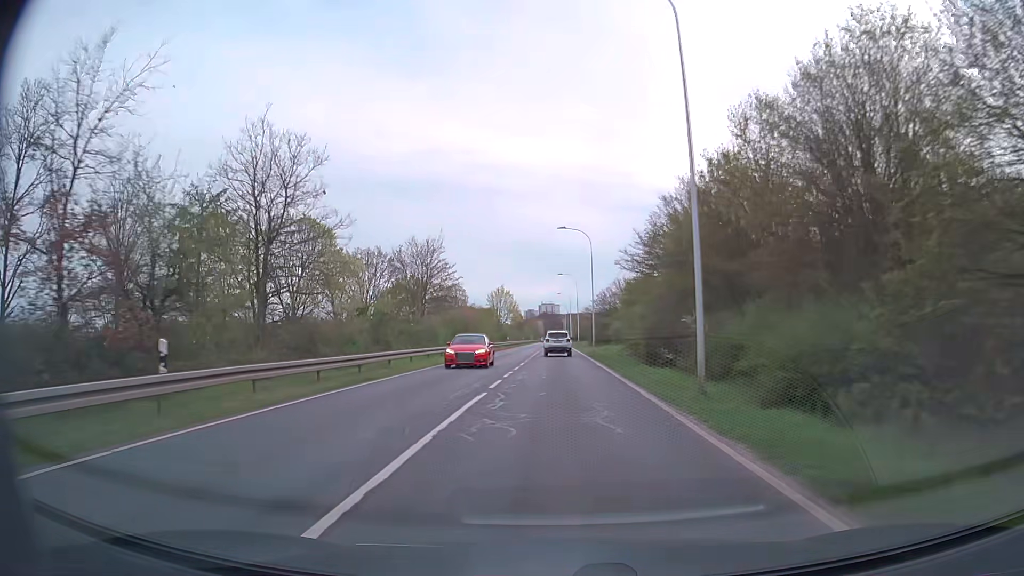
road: secondary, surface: asphalt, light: Day
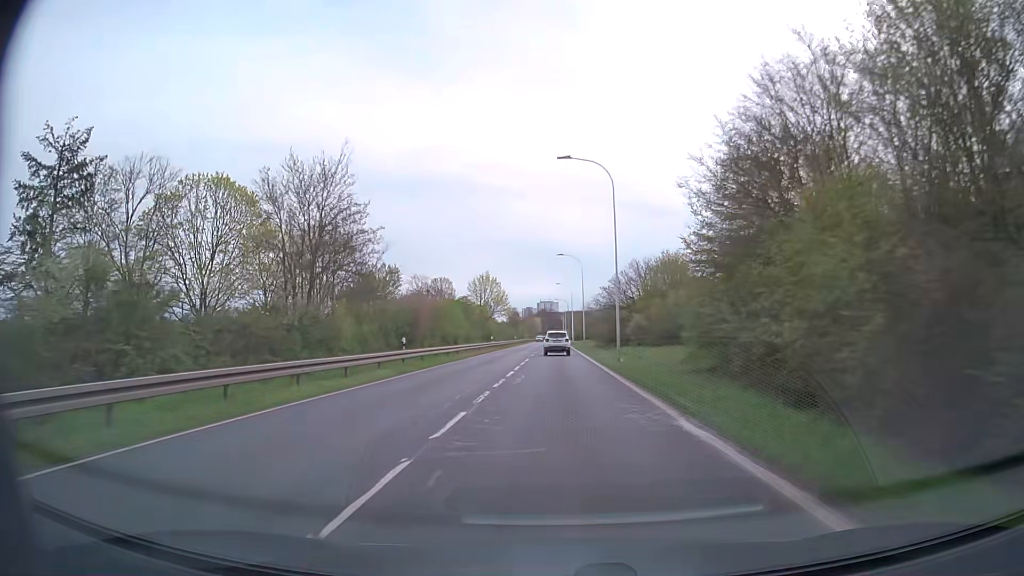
(0.0, +21.7) m; 0°
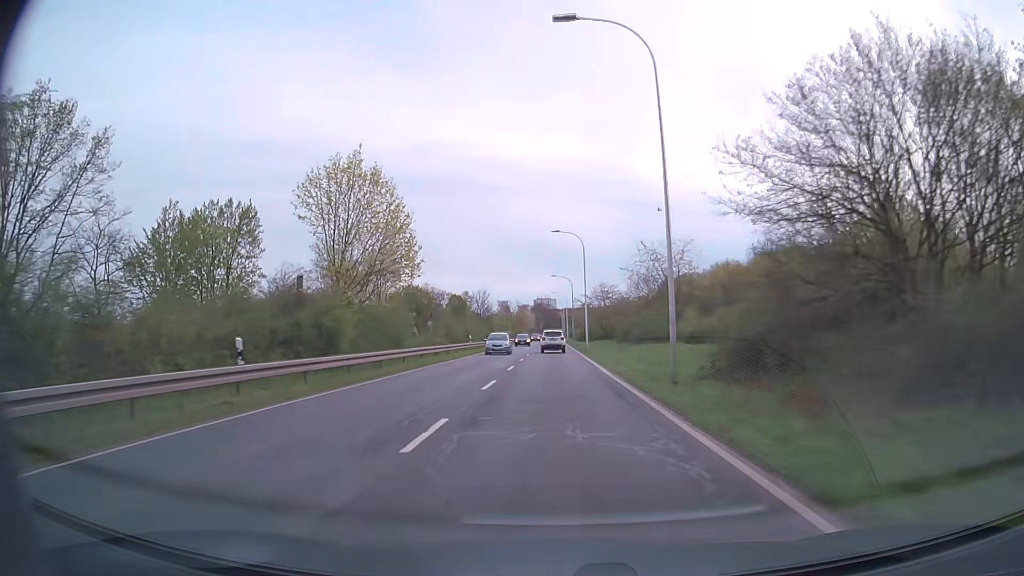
(+0.2, +55.5) m; 0°
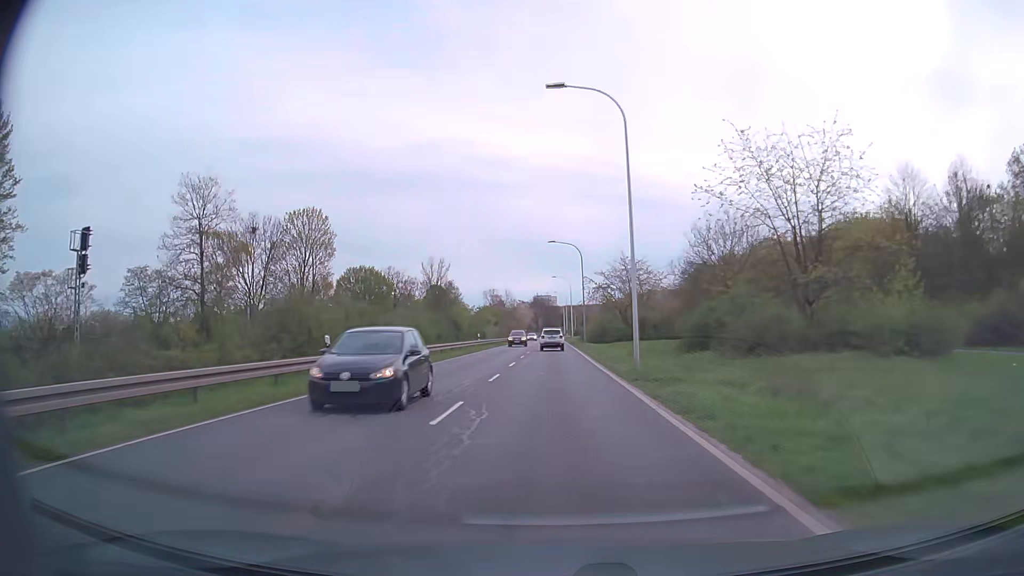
(0.0, +34.0) m; 0°
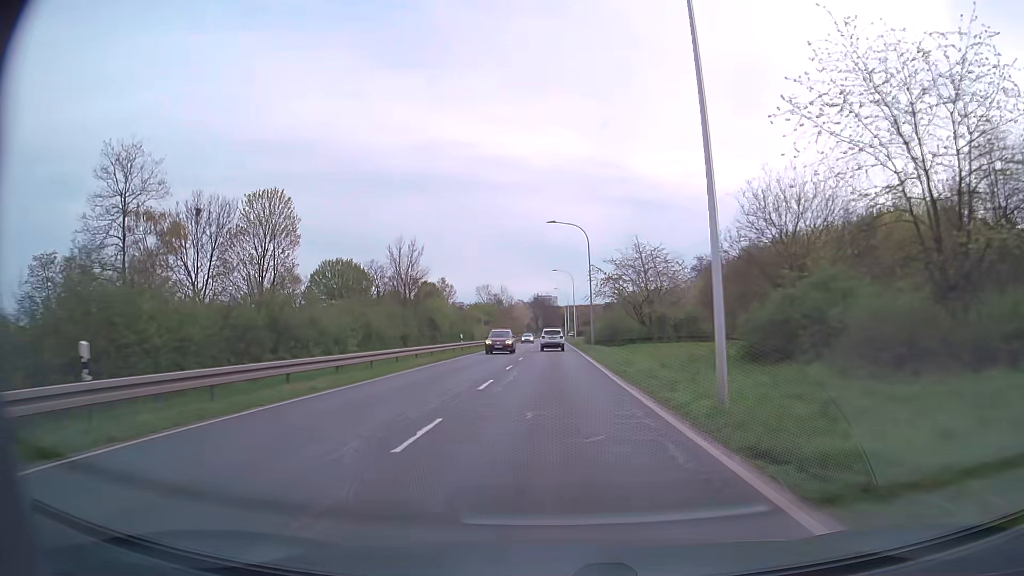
(0.0, +11.4) m; 0°
